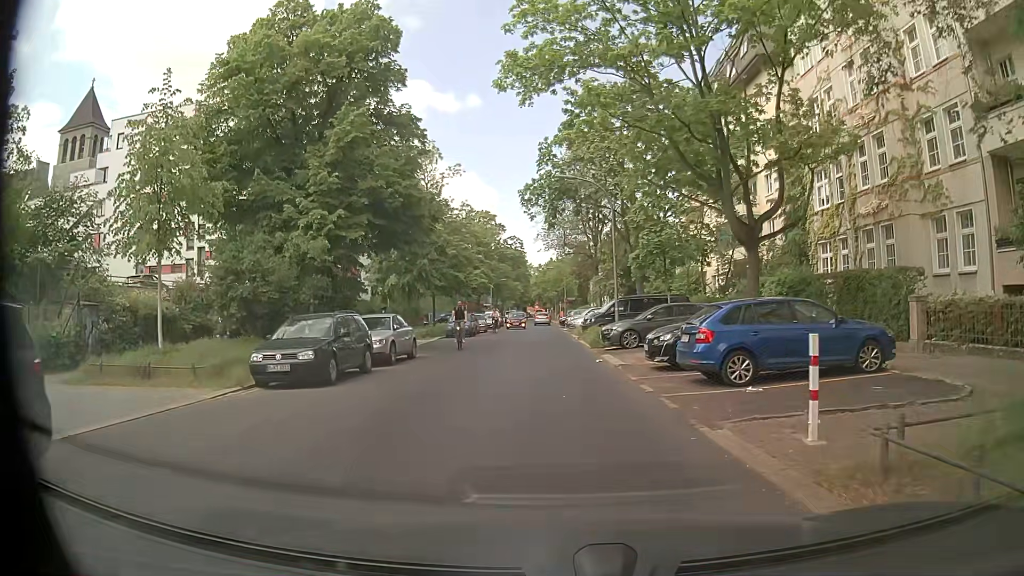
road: residential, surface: asphalt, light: Day
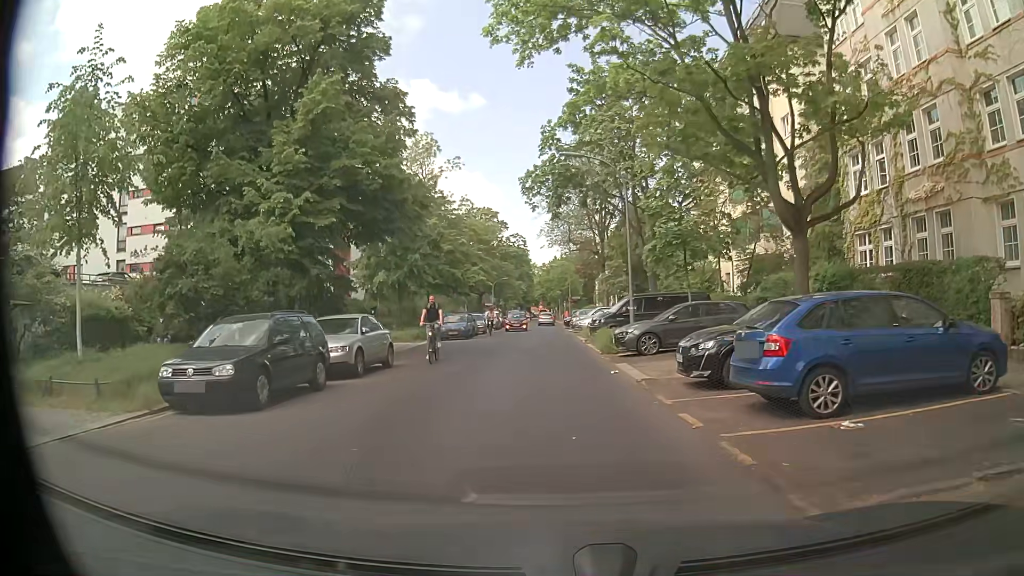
(0.0, +3.6) m; +1°
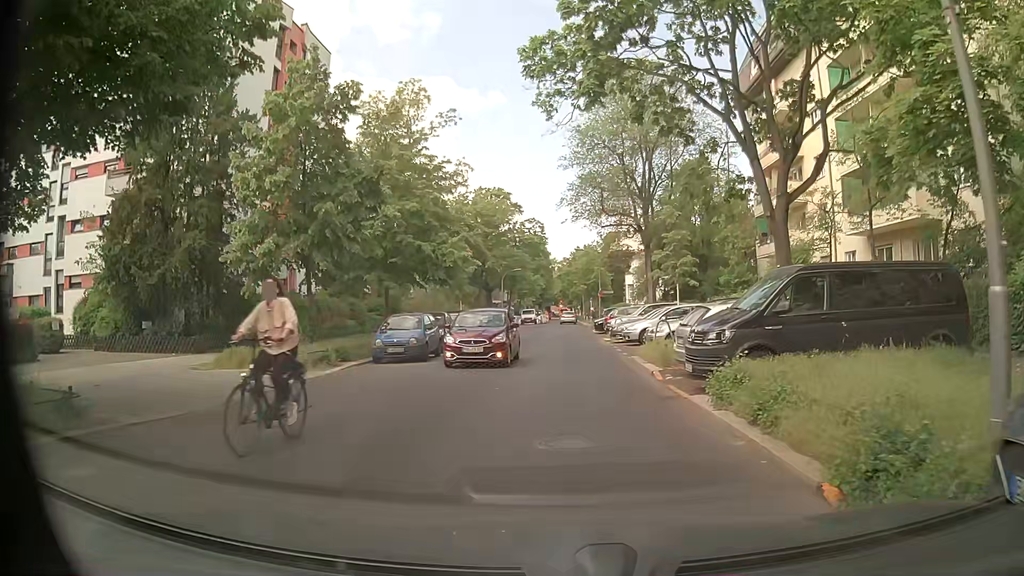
(-0.9, +17.2) m; -3°
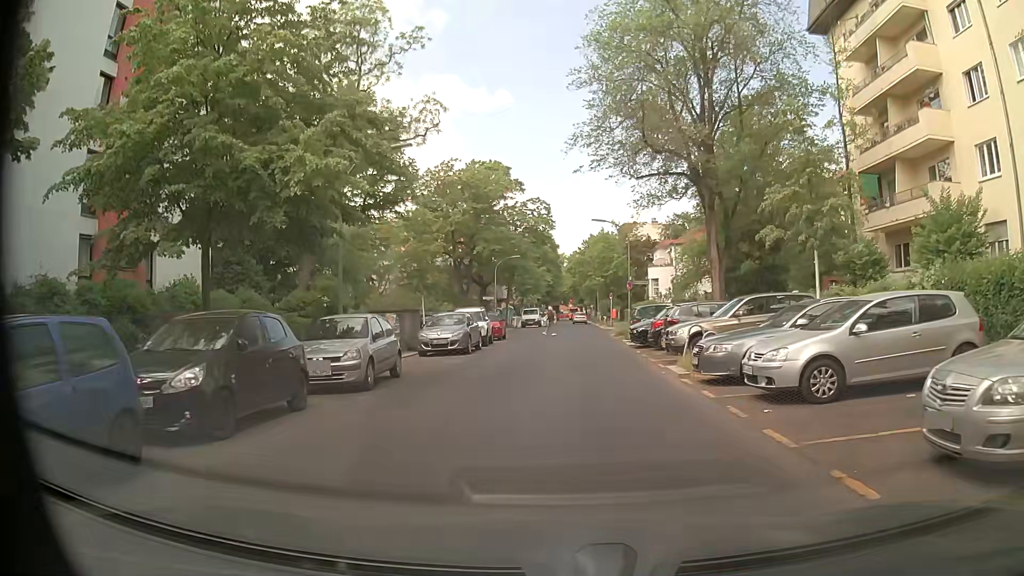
(-0.2, +17.0) m; -2°
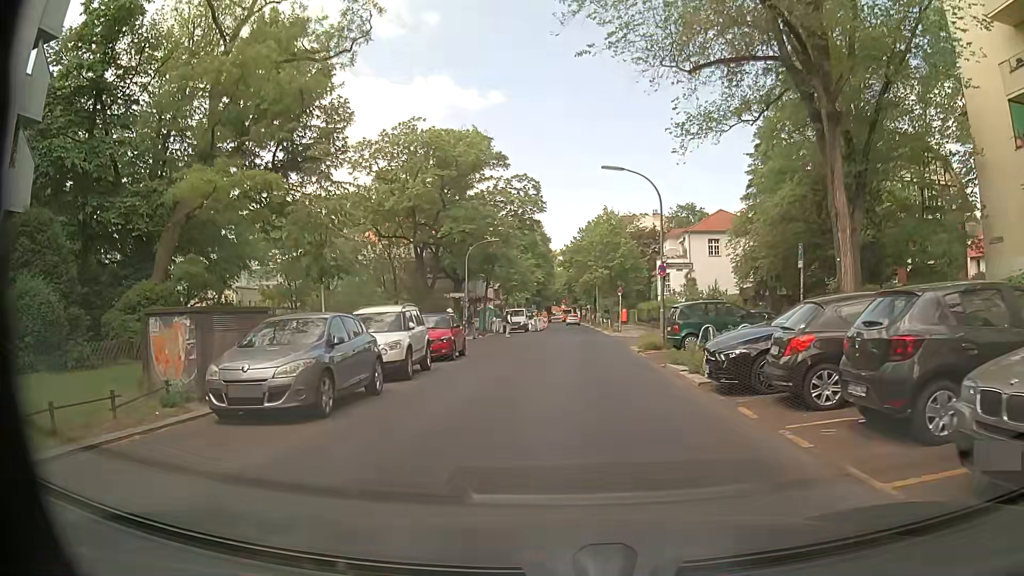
(+0.3, +13.8) m; +2°
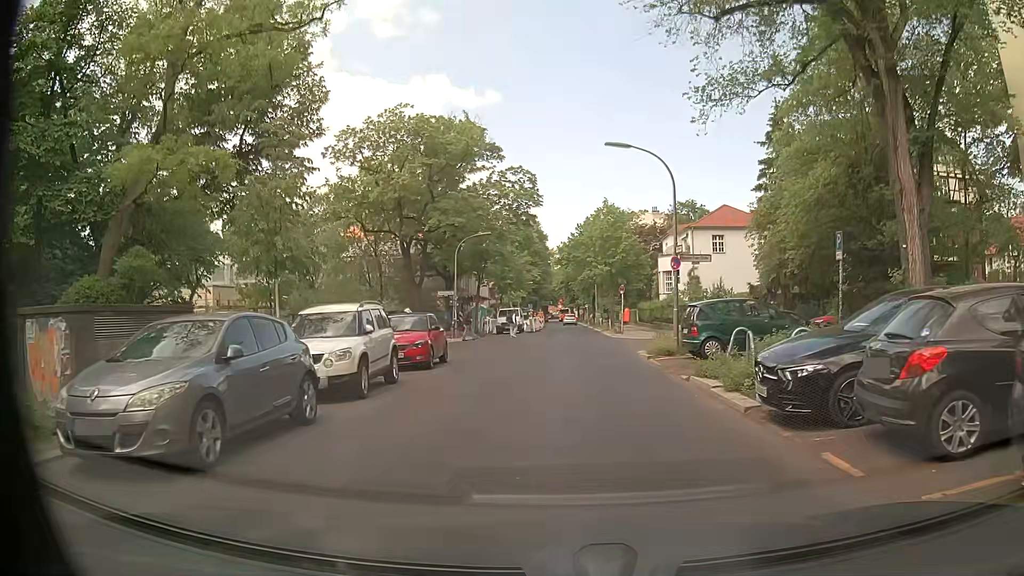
(0.0, +3.2) m; -1°
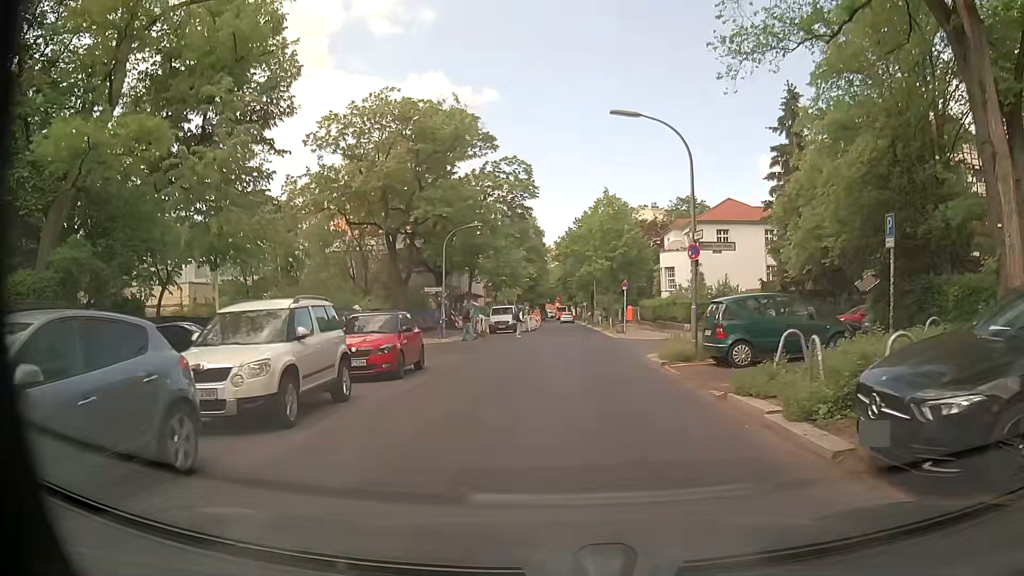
(+0.1, +3.1) m; +2°
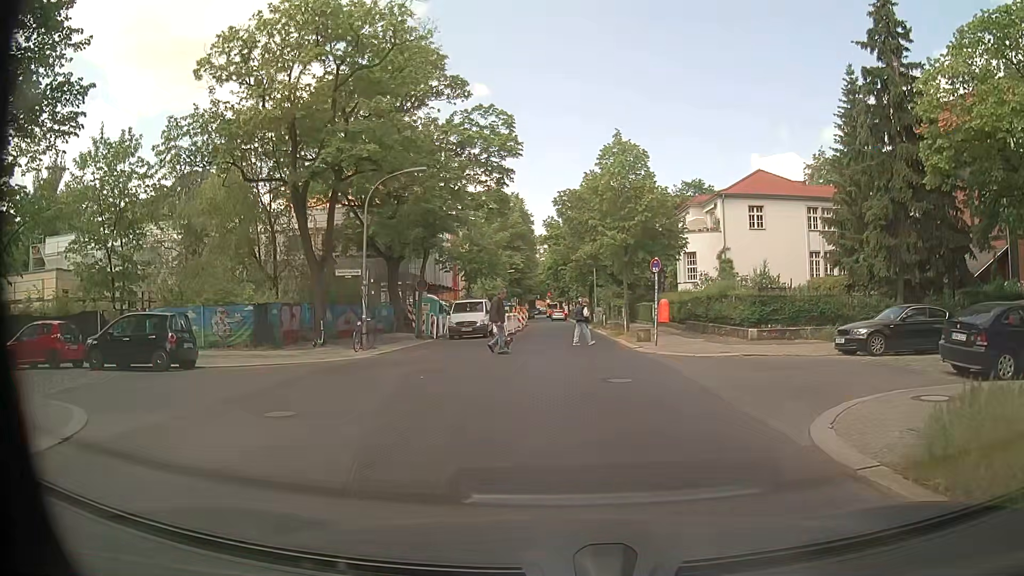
(0.0, +13.6) m; +2°
(0, +10) (-1, +20) (-1, +30) (-1, +40) (-1, +50) (-1, +60) (-1, +70) (-2, +80) (-2, +90) (-2, +100) m
